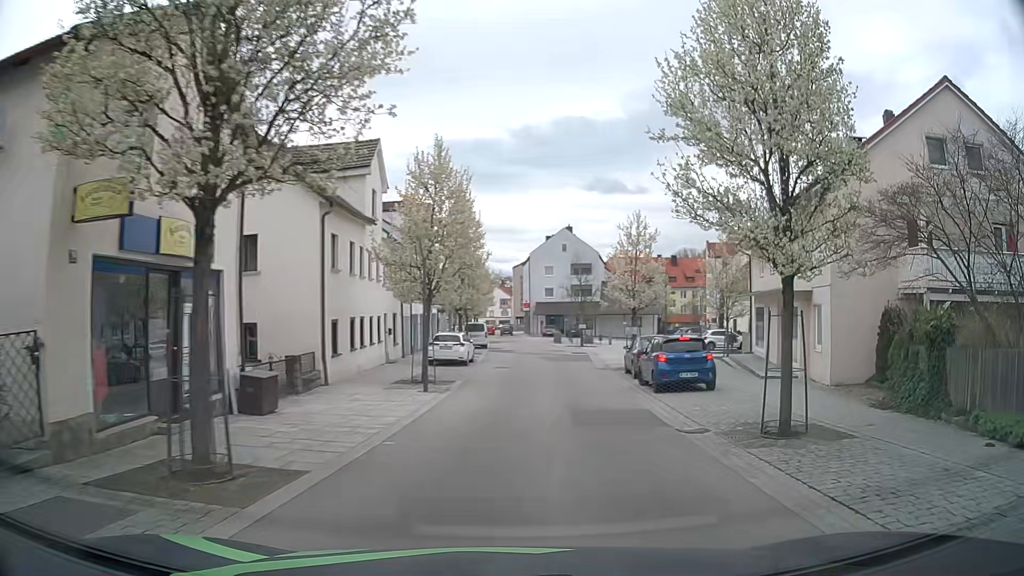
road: residential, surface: asphalt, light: Day
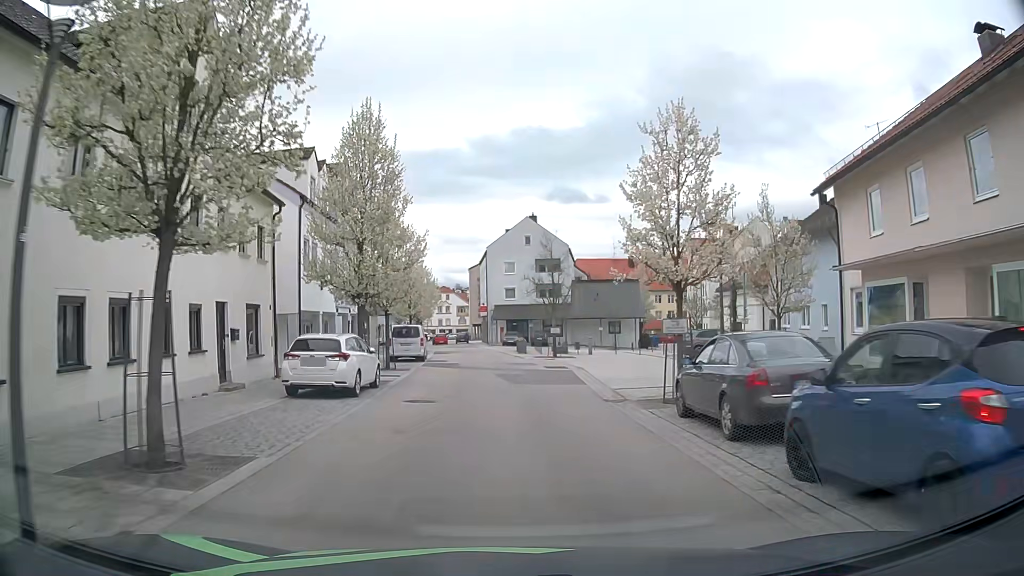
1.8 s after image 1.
(+0.9, +14.6) m; +3°
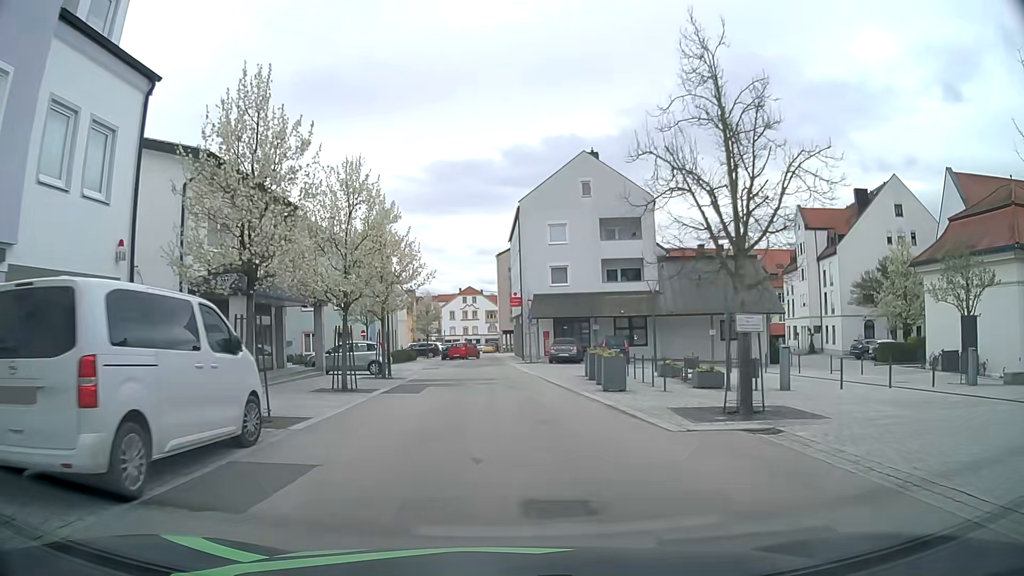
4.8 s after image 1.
(-0.6, +30.1) m; -2°
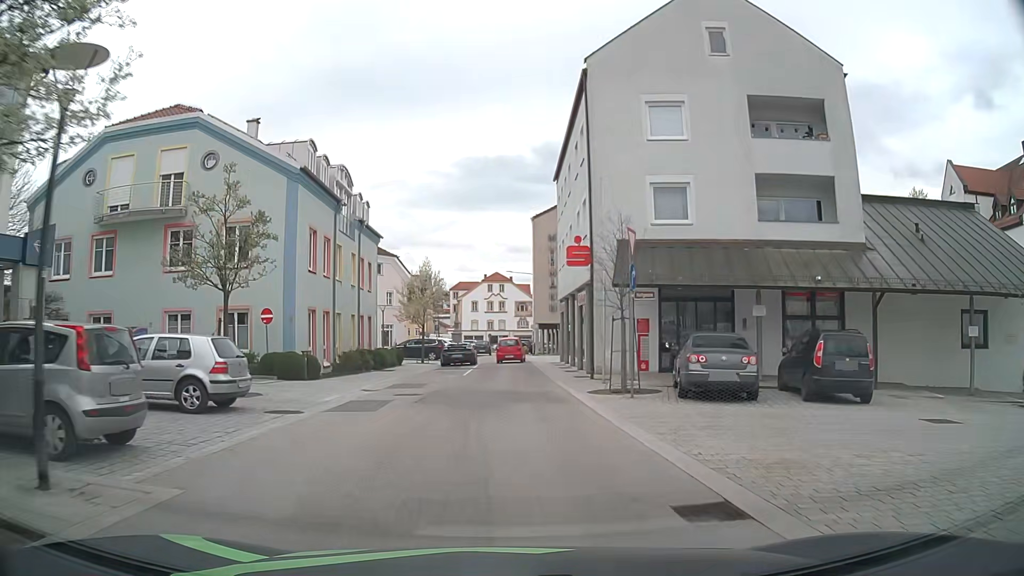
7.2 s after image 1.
(-1.0, +24.2) m; -3°
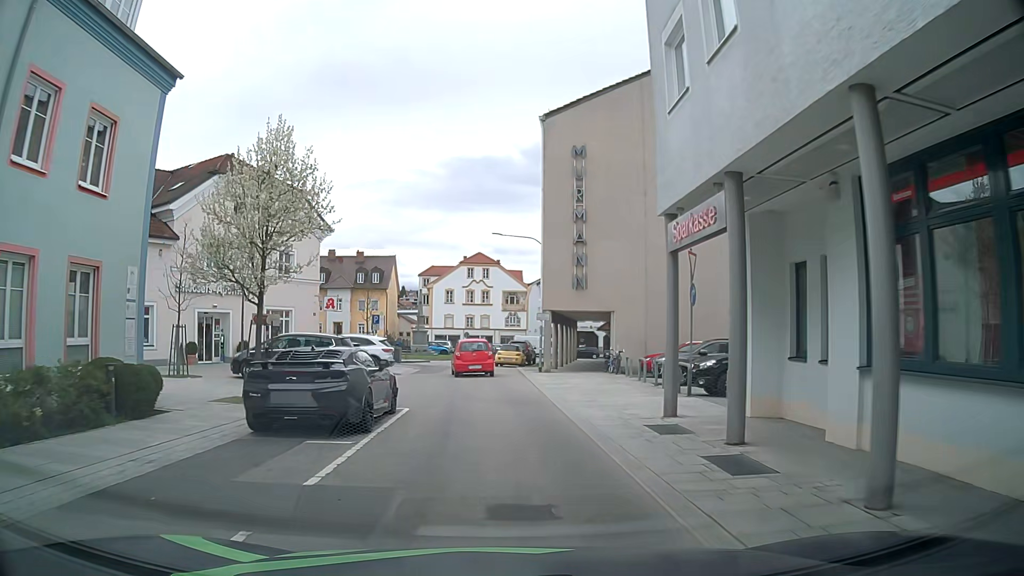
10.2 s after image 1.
(-0.1, +27.6) m; +2°
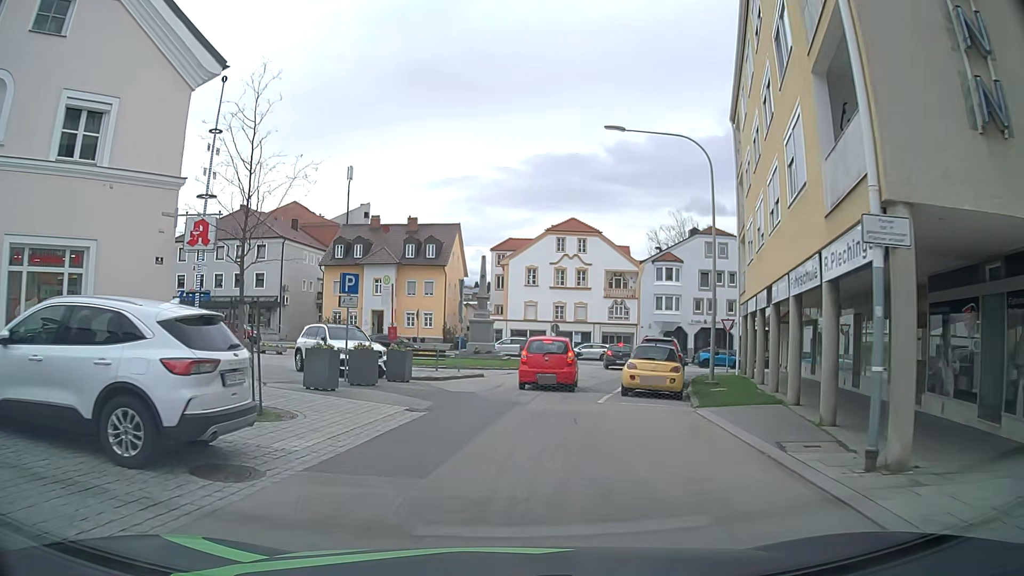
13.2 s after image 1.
(-1.6, +23.9) m; -8°
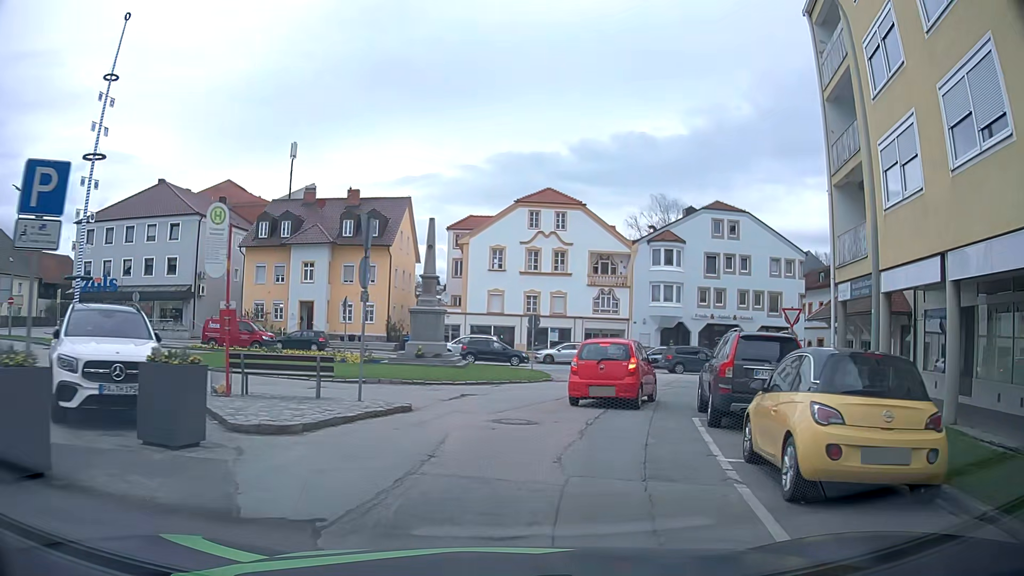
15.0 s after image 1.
(+0.2, +12.5) m; +4°
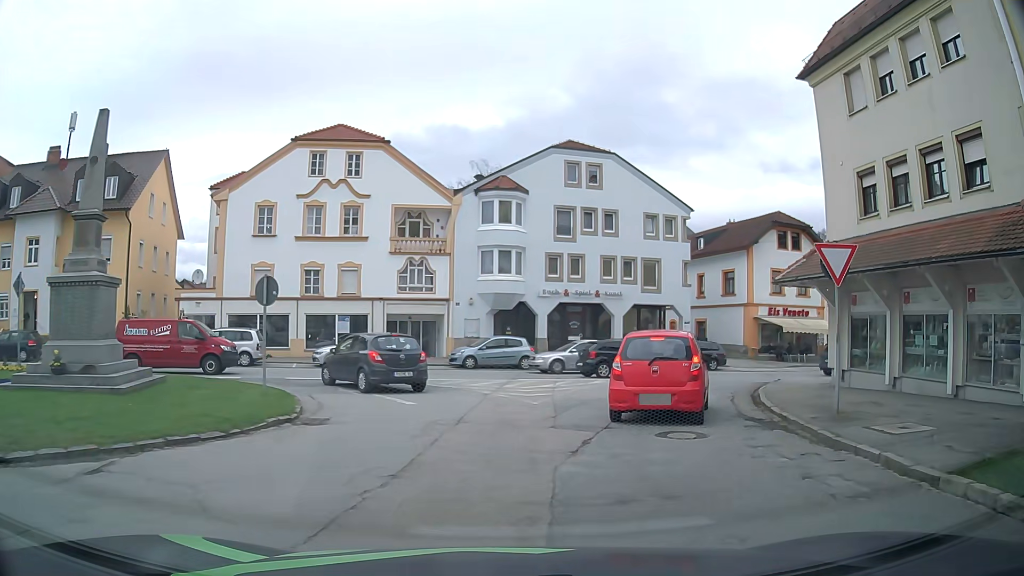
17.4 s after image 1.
(+1.7, +14.4) m; +17°
